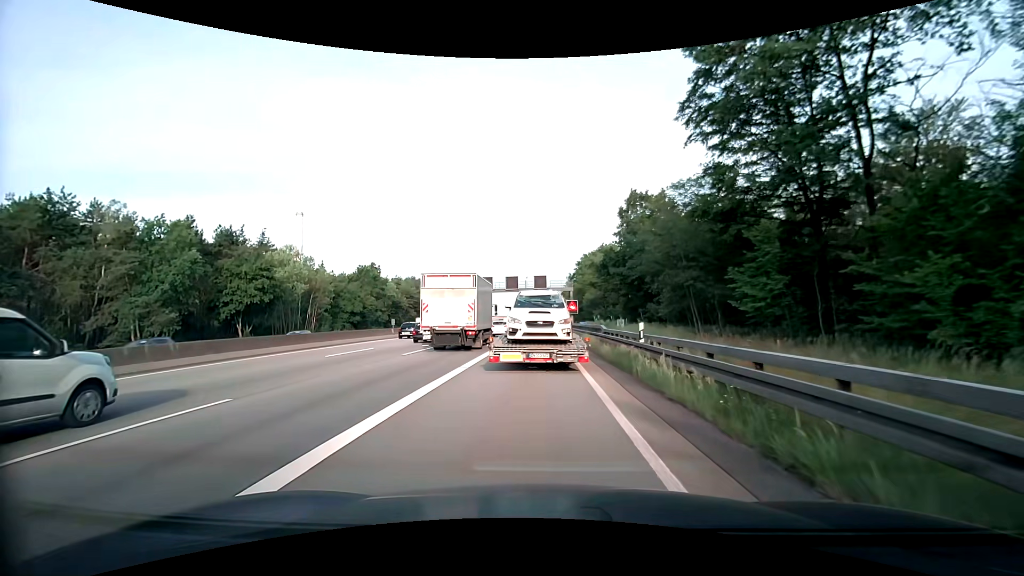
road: motorway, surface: asphalt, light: Day
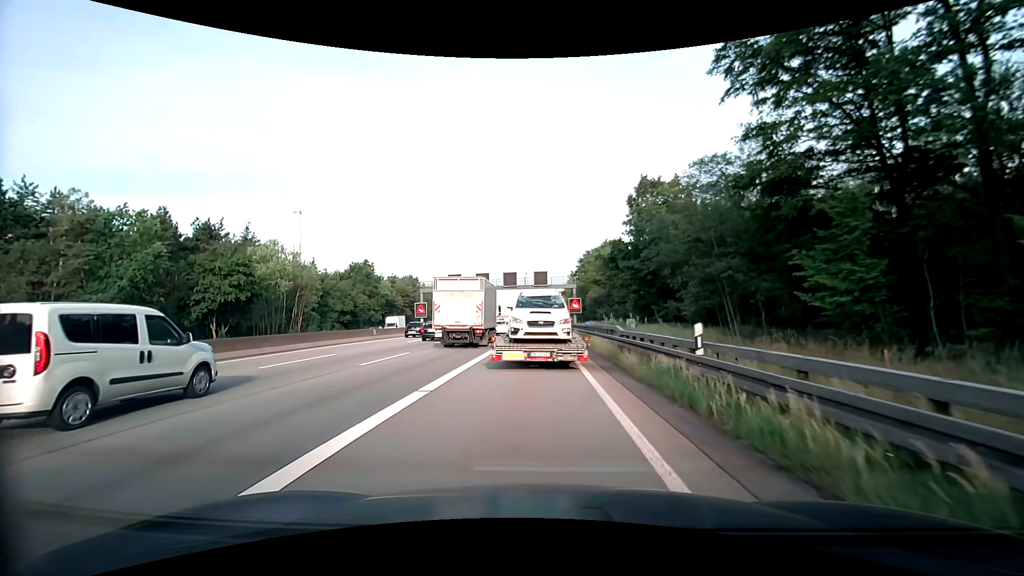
(0.0, +5.2) m; 0°
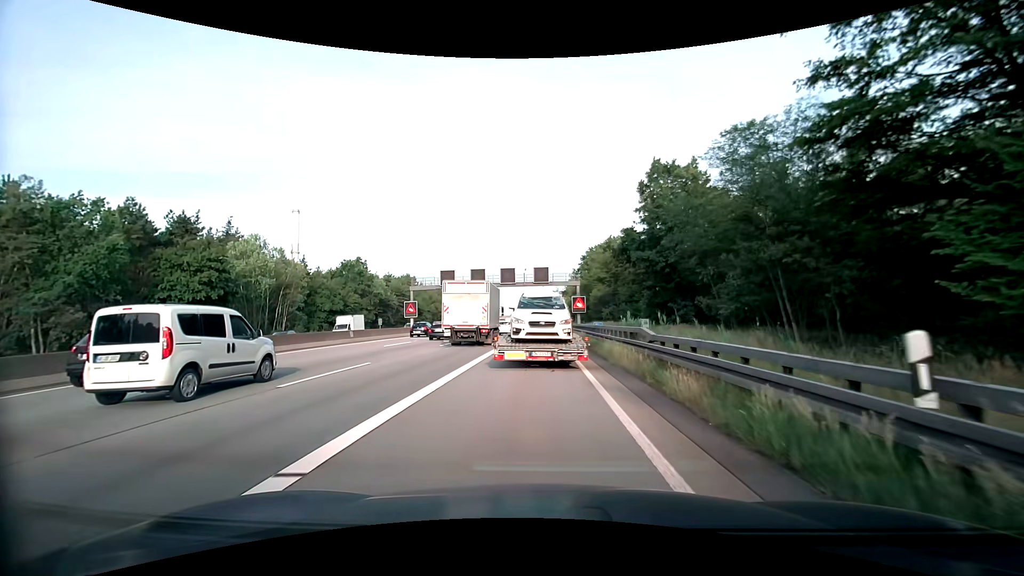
(0.0, +5.3) m; 0°
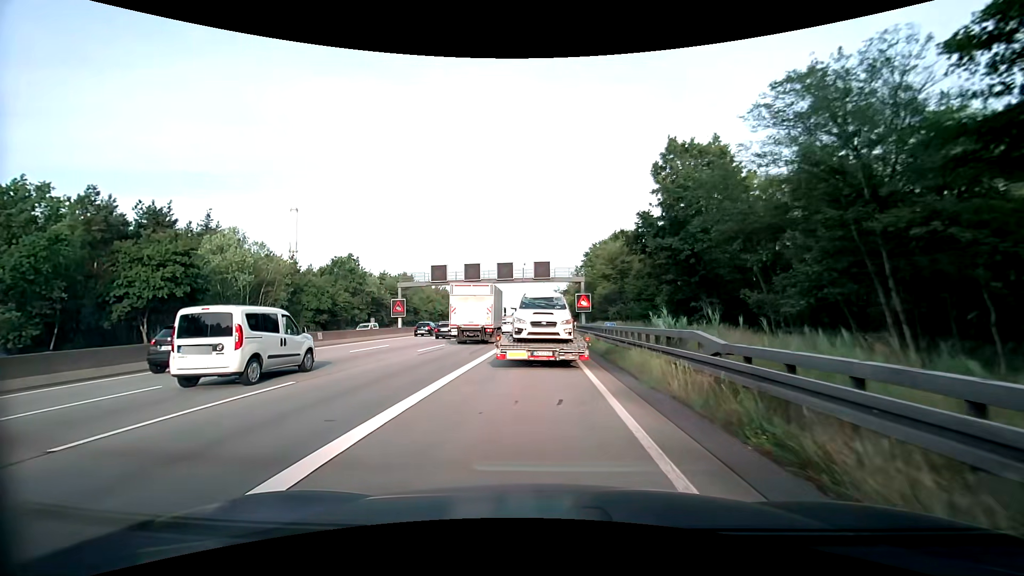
(0.0, +5.4) m; 0°
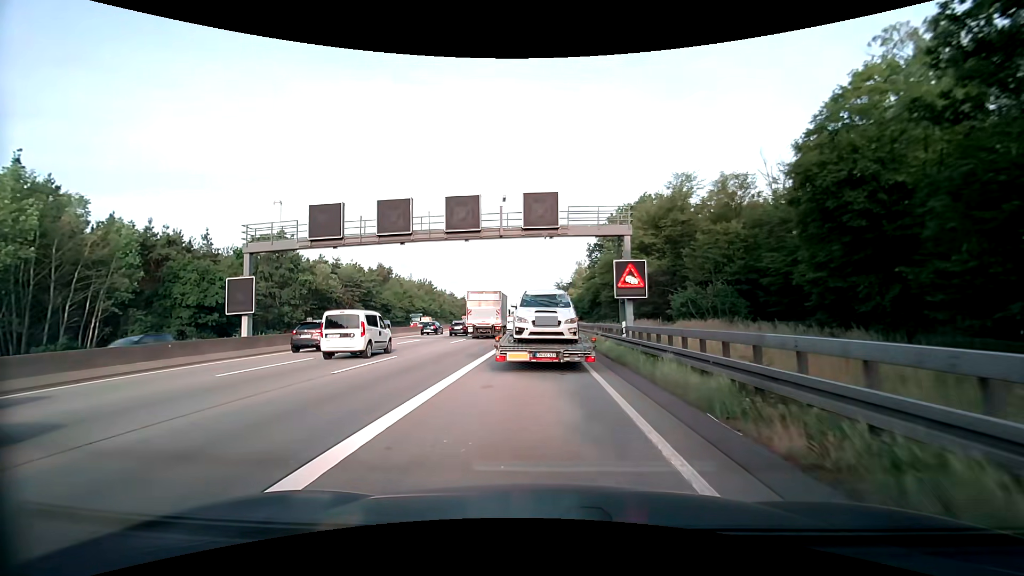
(-0.1, +28.0) m; 0°
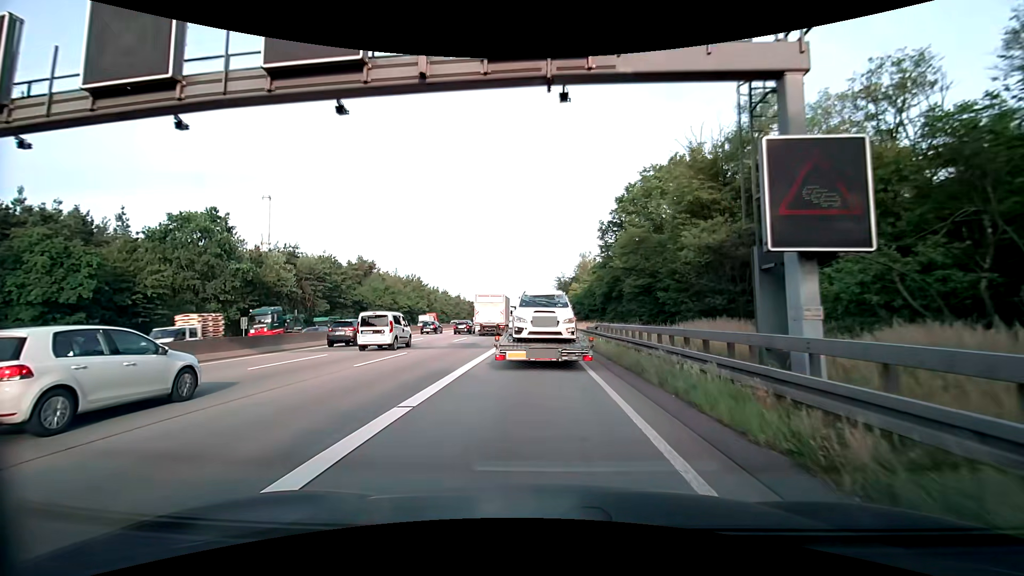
(+0.1, +16.3) m; 0°
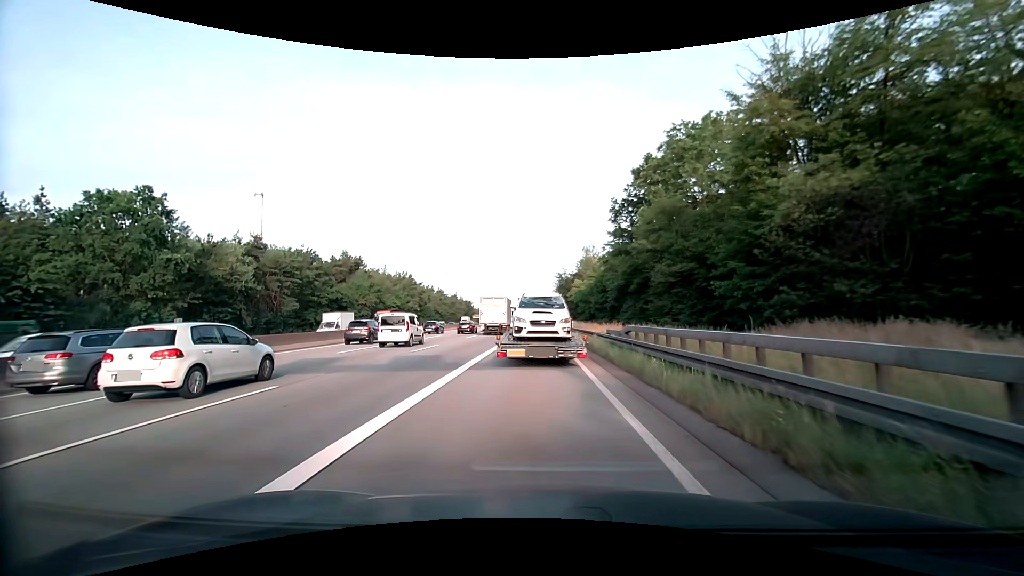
(+0.1, +10.6) m; 0°
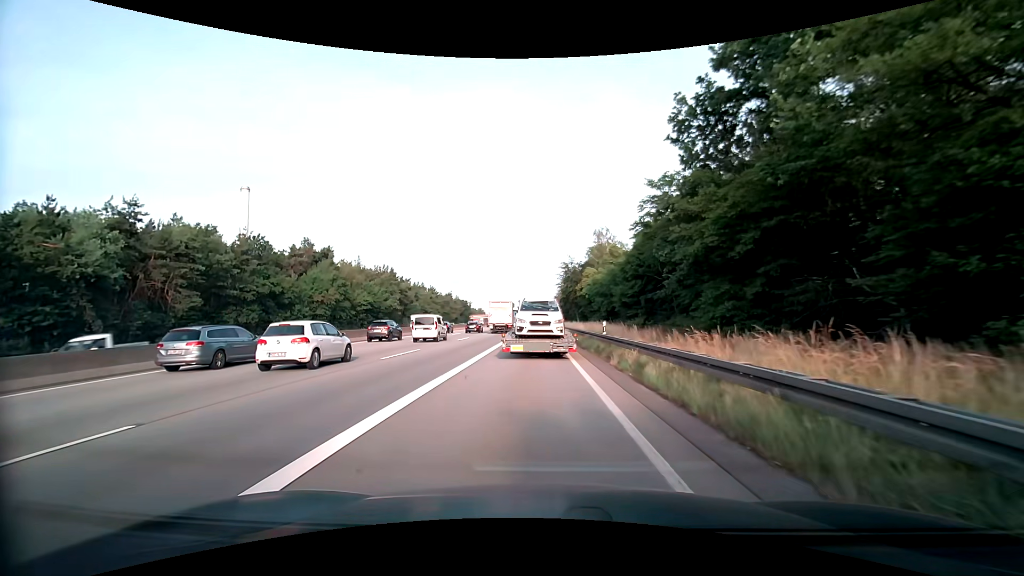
(0.0, +22.0) m; -1°
(0, +10) (0, +20) (0, +30) (0, +40) (0, +50) (0, +60) (0, +70) (-1, +80) (-1, +90) (-1, +100) m
